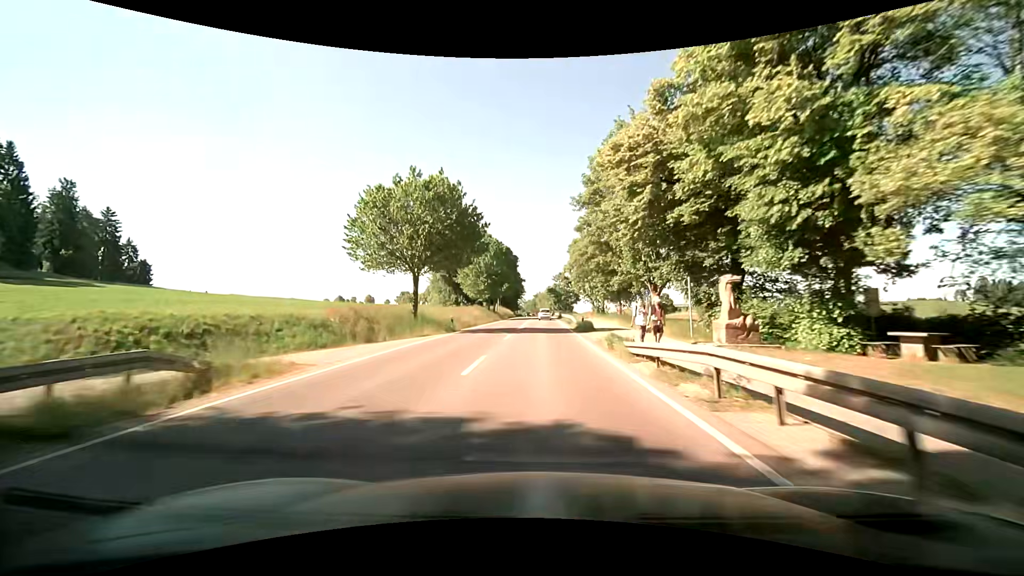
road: primary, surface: asphalt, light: Day
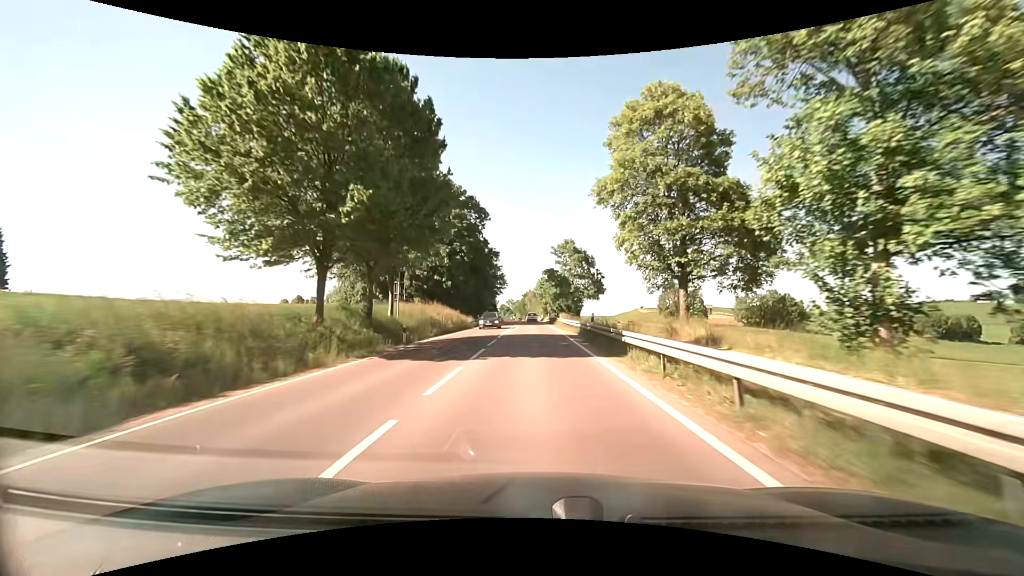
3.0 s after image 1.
(-0.5, +56.8) m; +1°
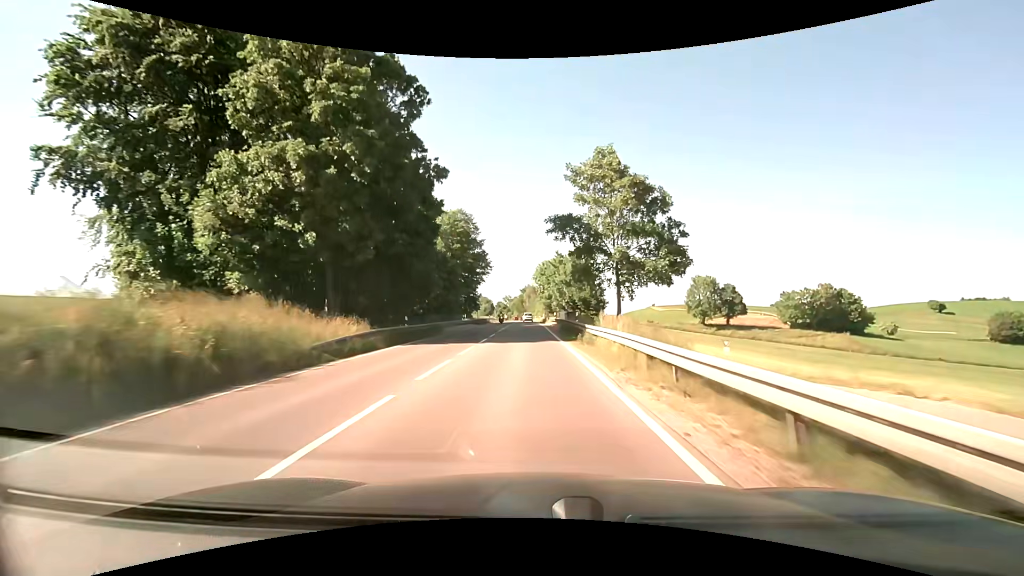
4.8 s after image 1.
(+0.3, +34.4) m; +1°
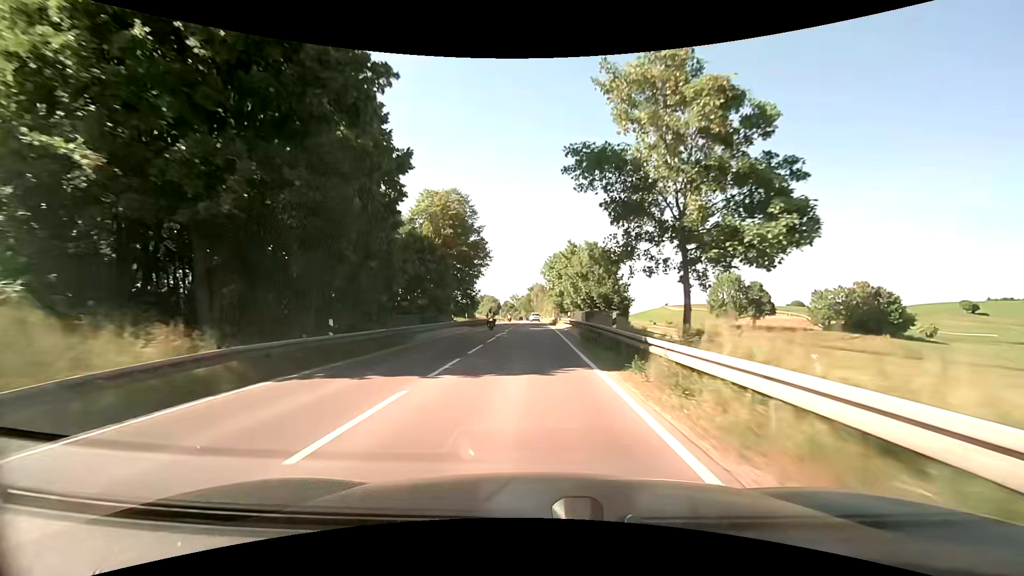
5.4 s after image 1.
(0.0, +11.5) m; 0°
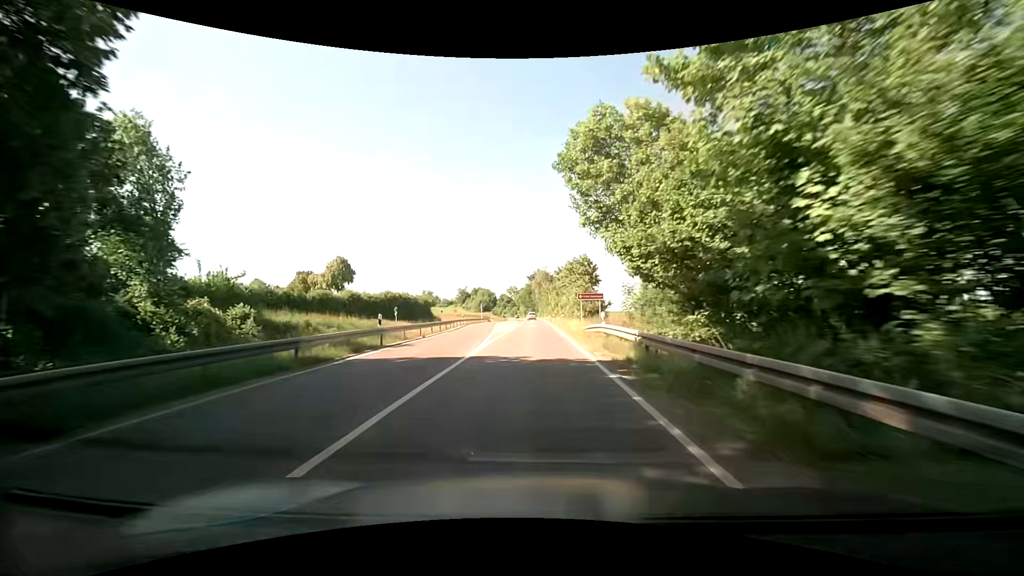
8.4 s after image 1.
(-0.7, +57.0) m; 0°
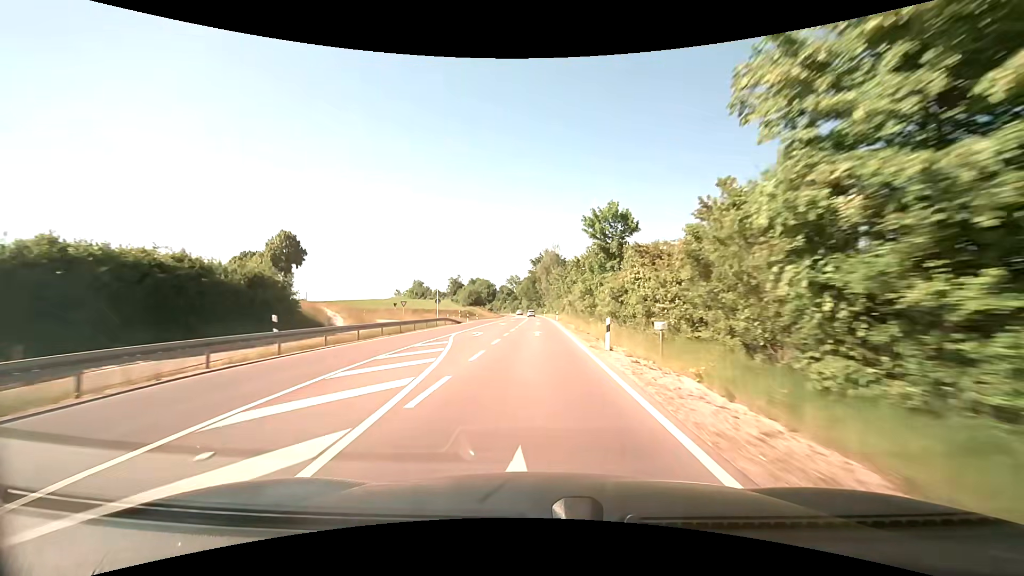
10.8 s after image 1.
(0.0, +45.6) m; 0°
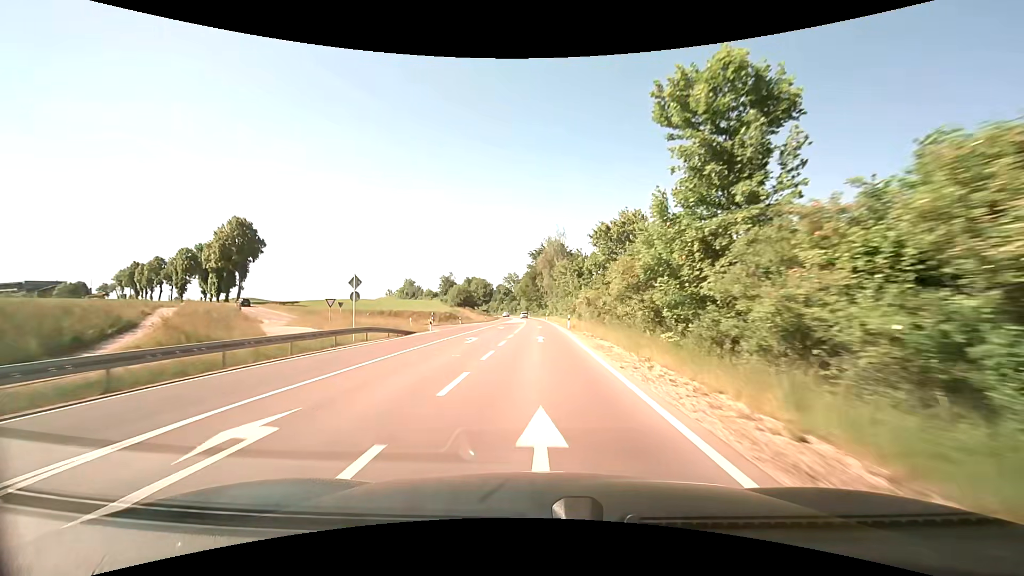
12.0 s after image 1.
(-0.1, +22.9) m; -1°
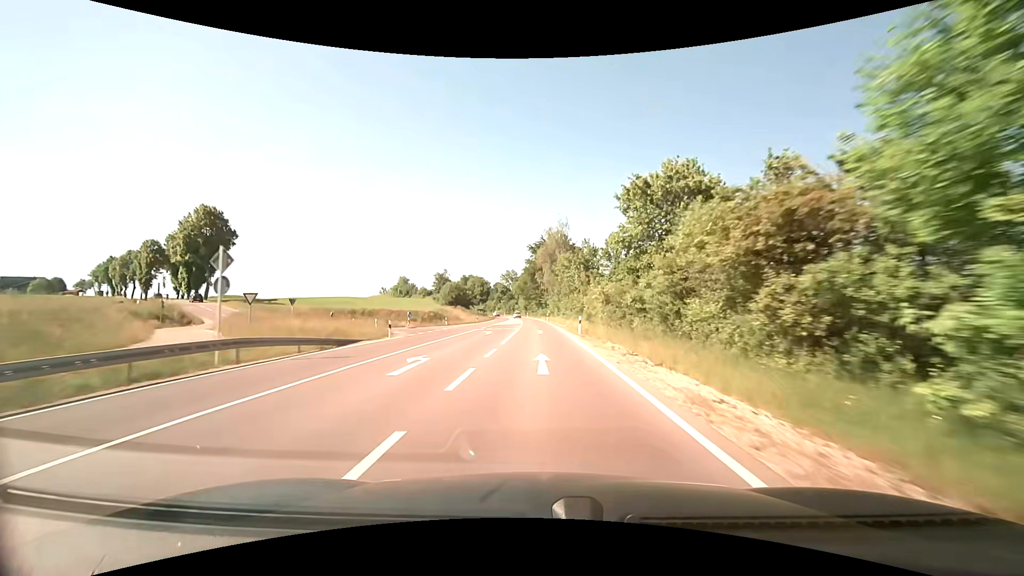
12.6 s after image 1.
(+0.1, +11.5) m; +1°
(0, +10) (0, +20) (0, +30) (0, +40) (0, +50) (0, +60) (-1, +70) (-1, +80) (-1, +90) (-2, +100) m
